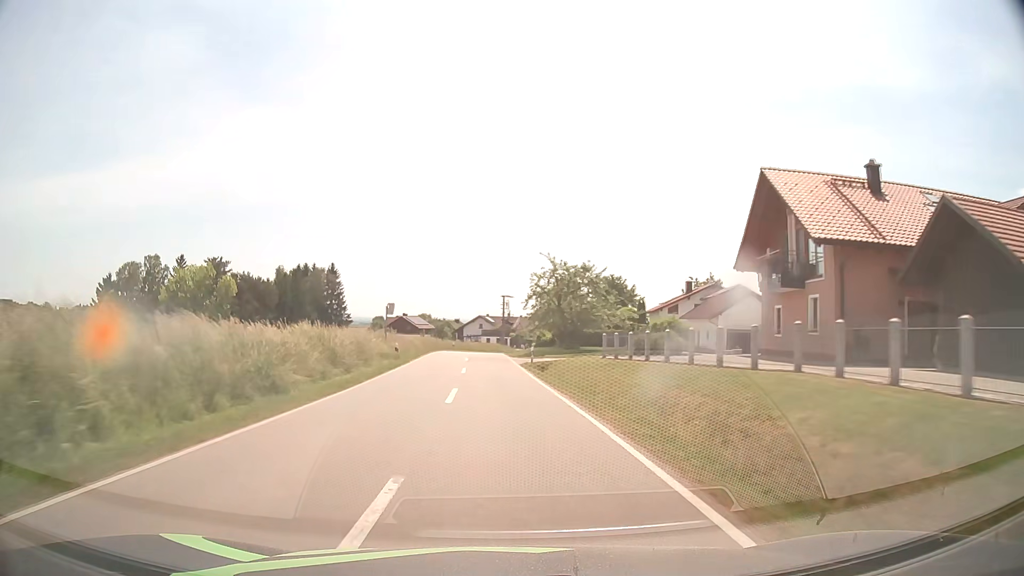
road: tertiary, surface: asphalt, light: Day
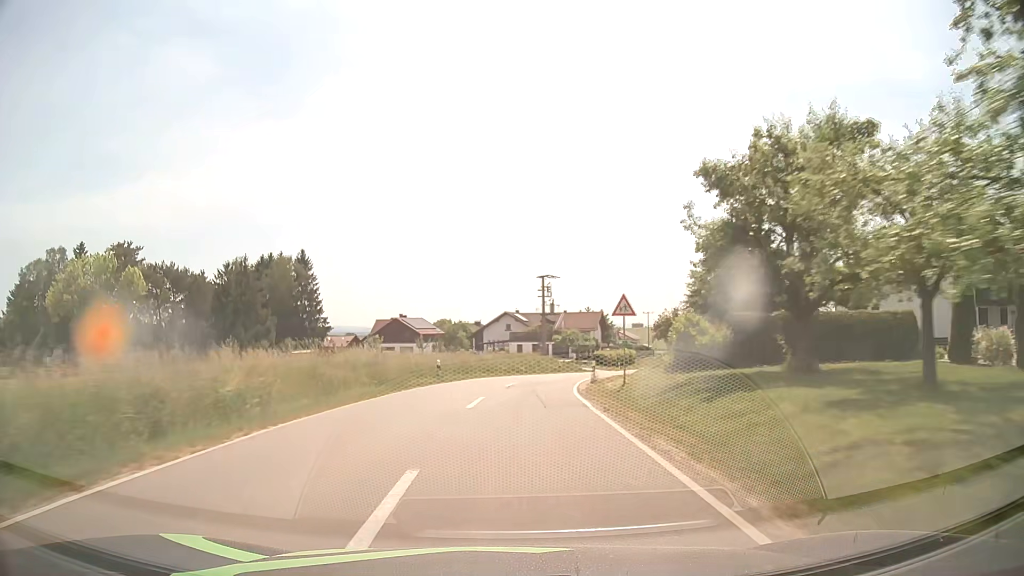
(-1.6, +46.8) m; -2°
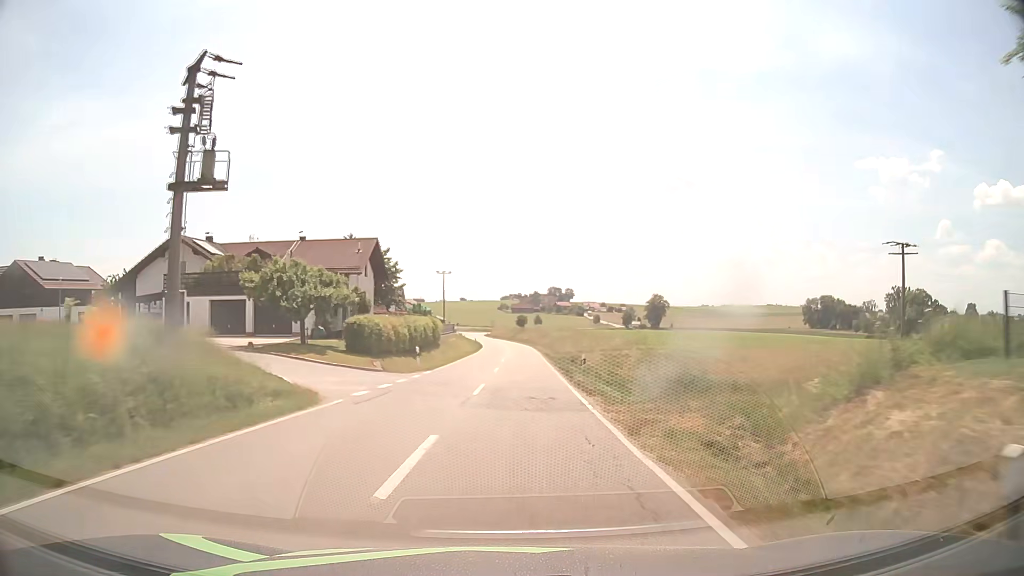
(+7.8, +55.1) m; +18°
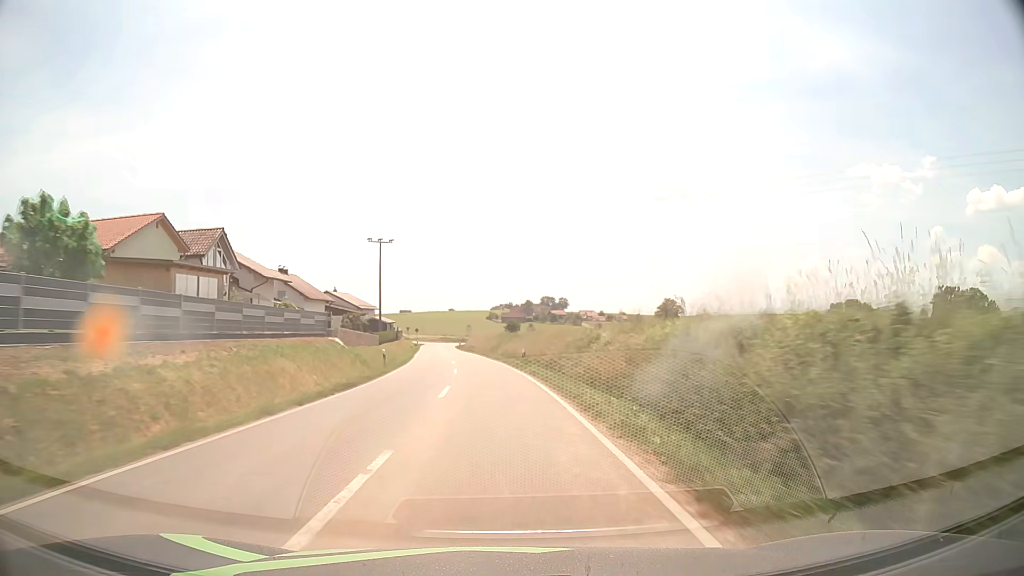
(+1.8, +60.6) m; +1°
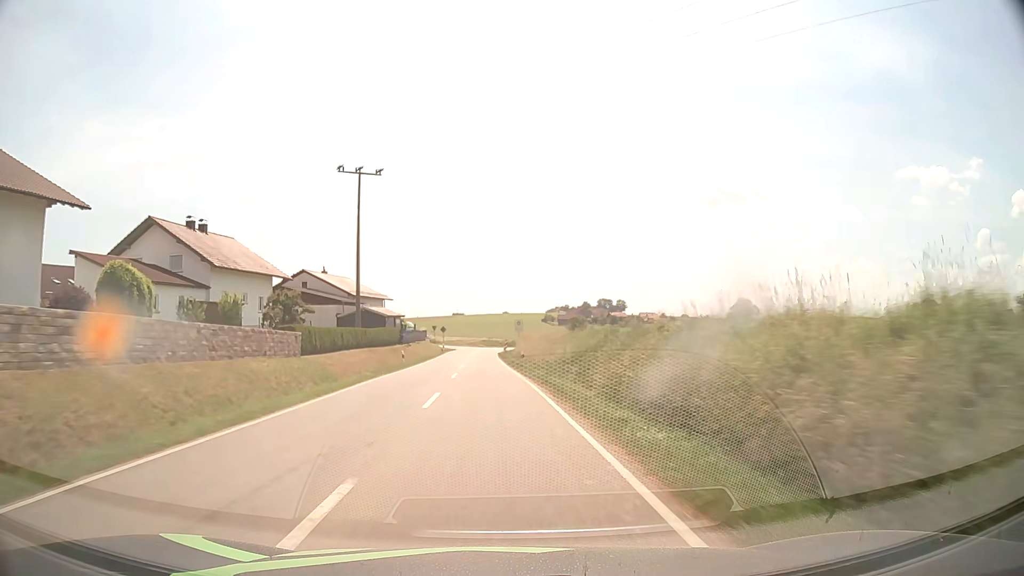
(-1.5, +38.1) m; -5°
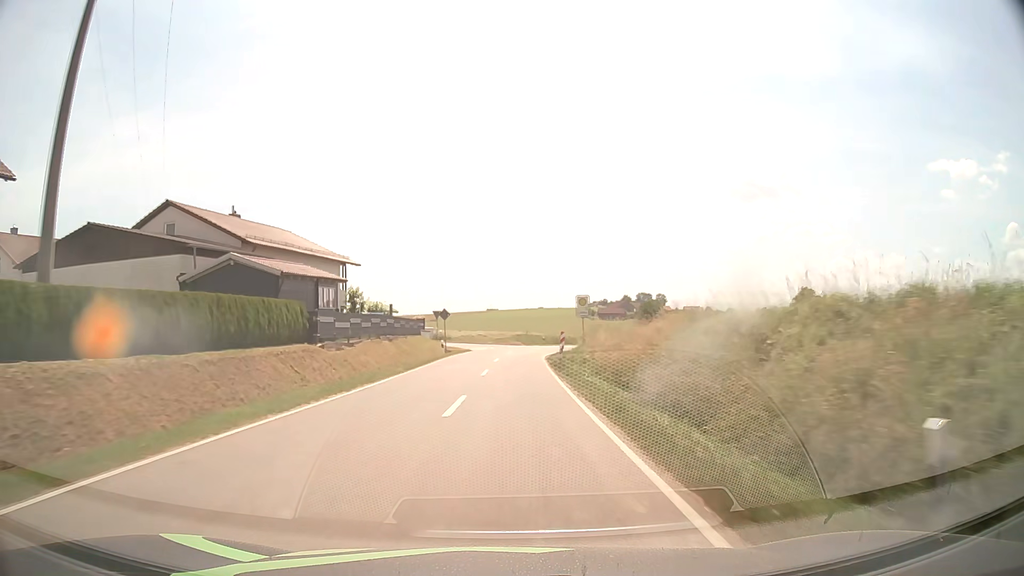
(-1.3, +37.8) m; -3°
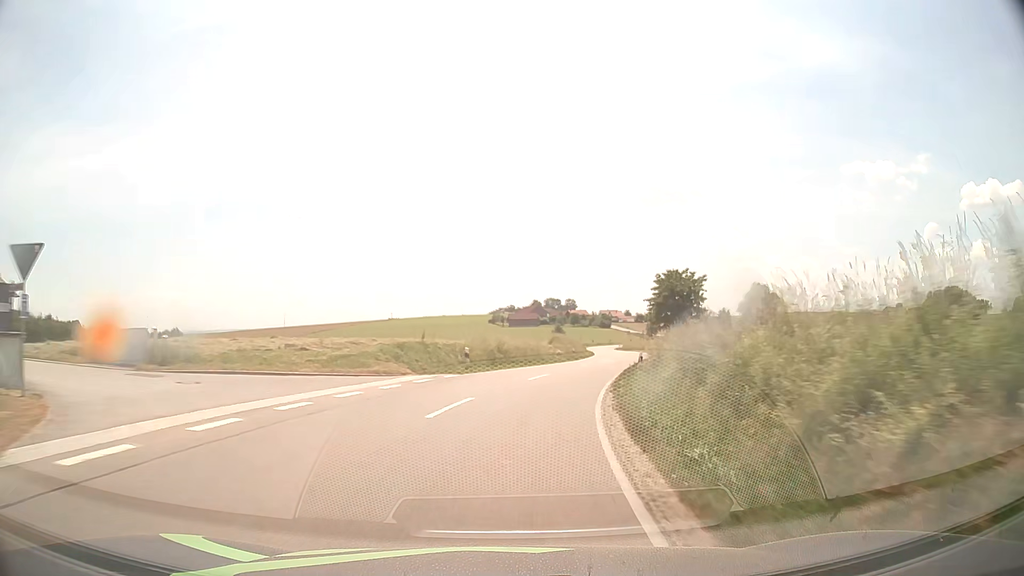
(+1.5, +46.4) m; +8°
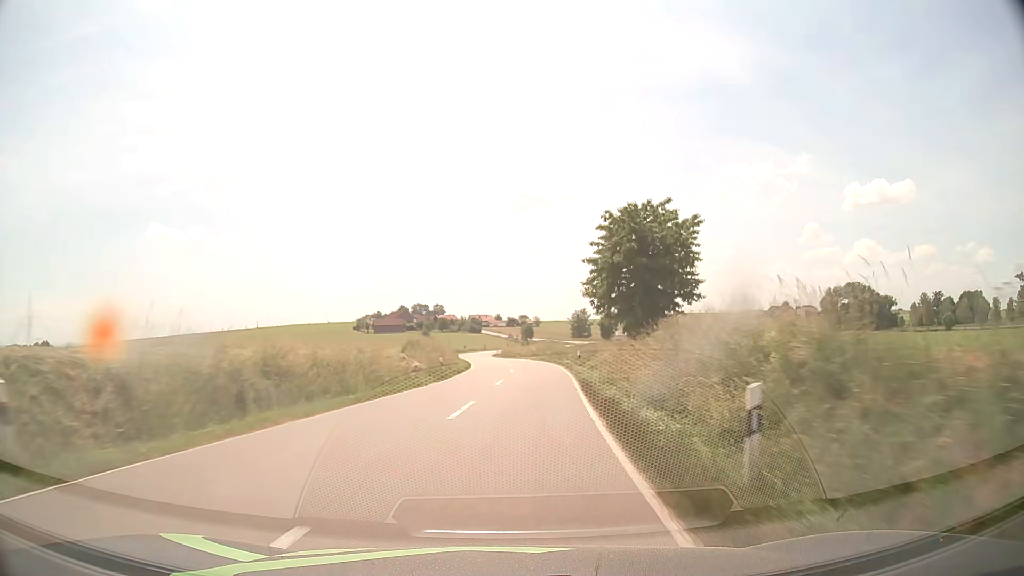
(+2.2, +22.5) m; +11°
(0, +10) (+1, +20) (+1, +30) (+2, +40) (+2, +50) (+1, +60) (0, +70) (-1, +80) (-2, +90) (-3, +100) m
